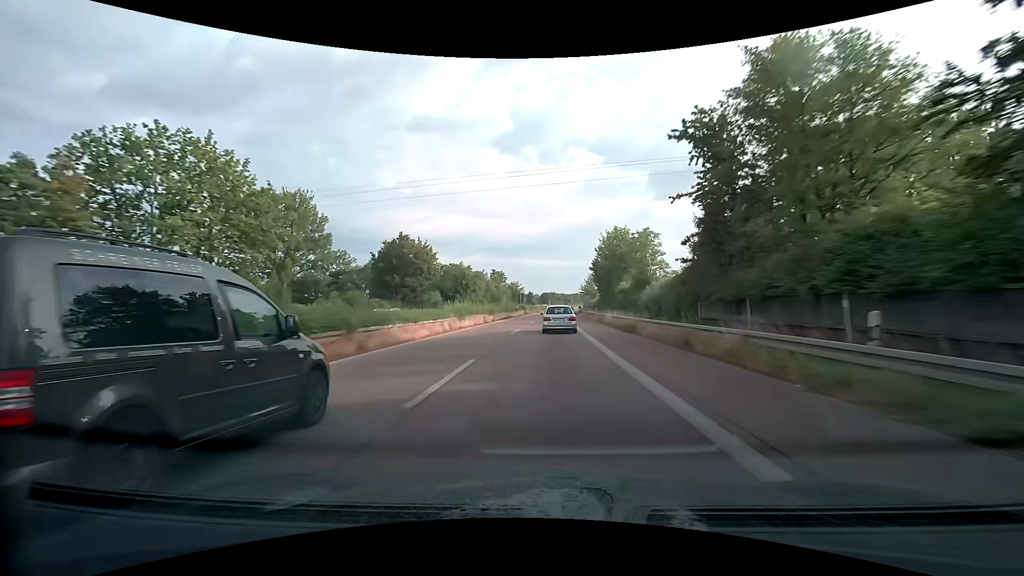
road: trunk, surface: asphalt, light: Day
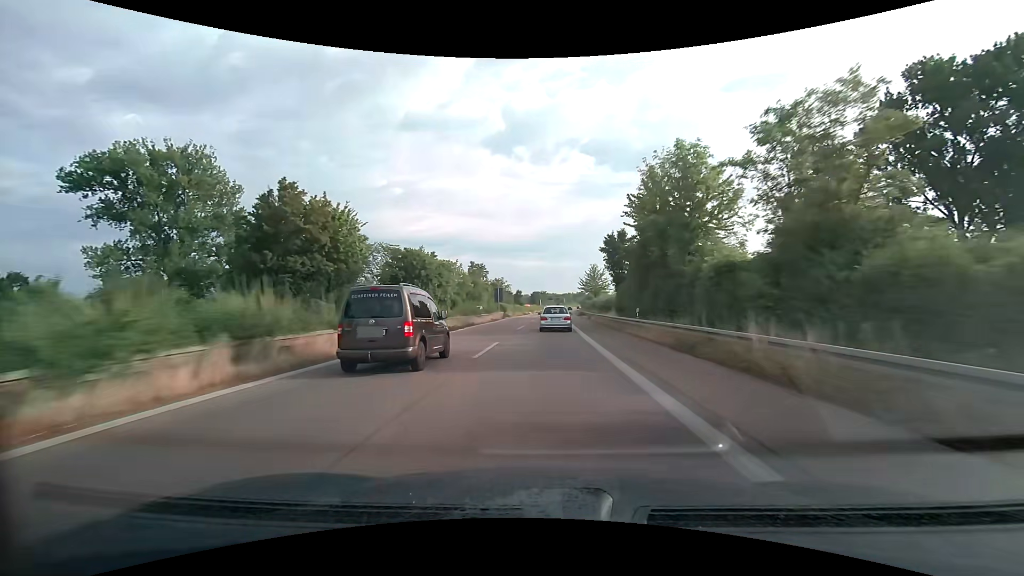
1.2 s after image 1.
(+0.4, +29.5) m; +1°
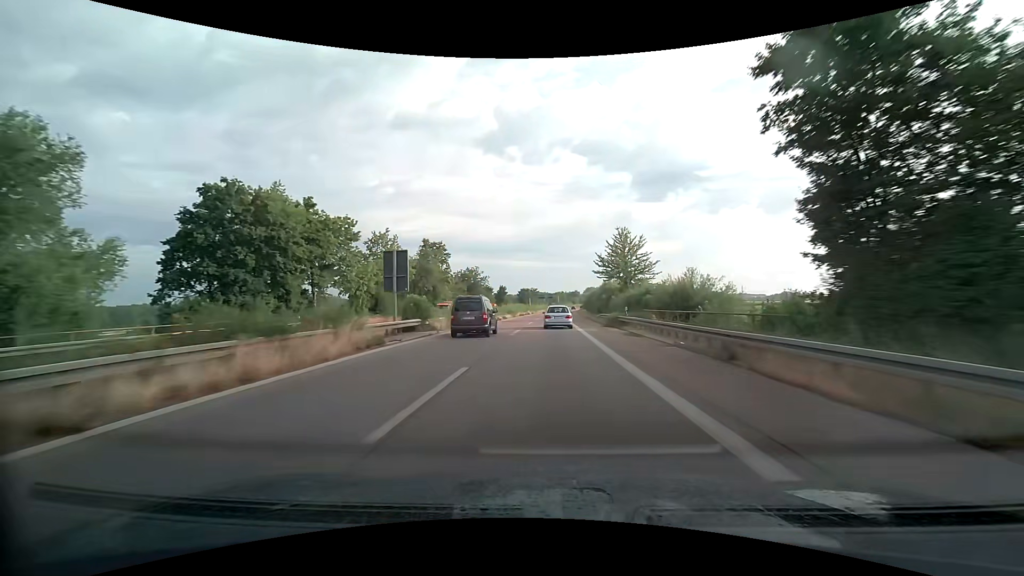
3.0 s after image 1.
(+0.4, +44.6) m; +1°
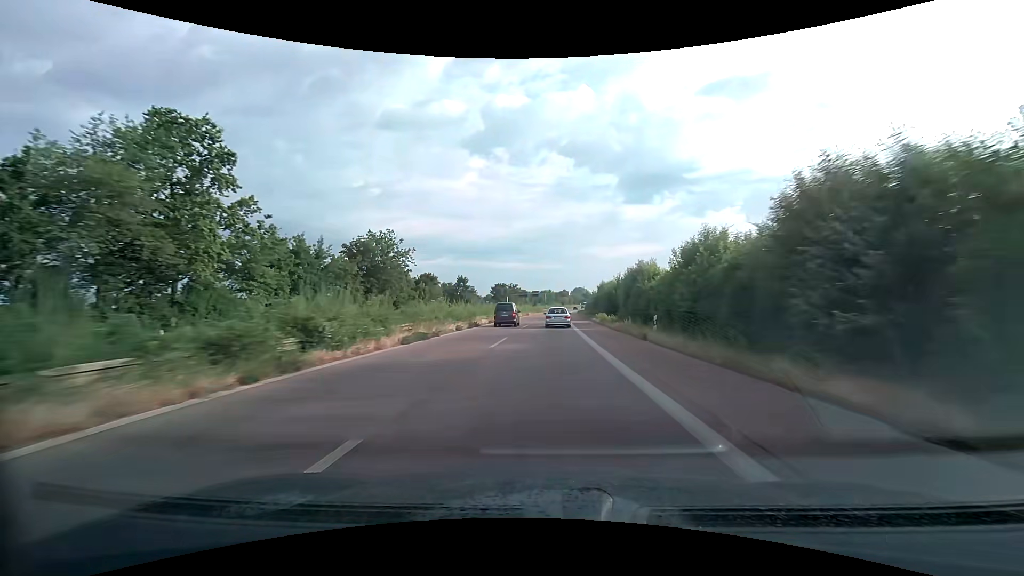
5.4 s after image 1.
(+0.9, +60.2) m; +2°
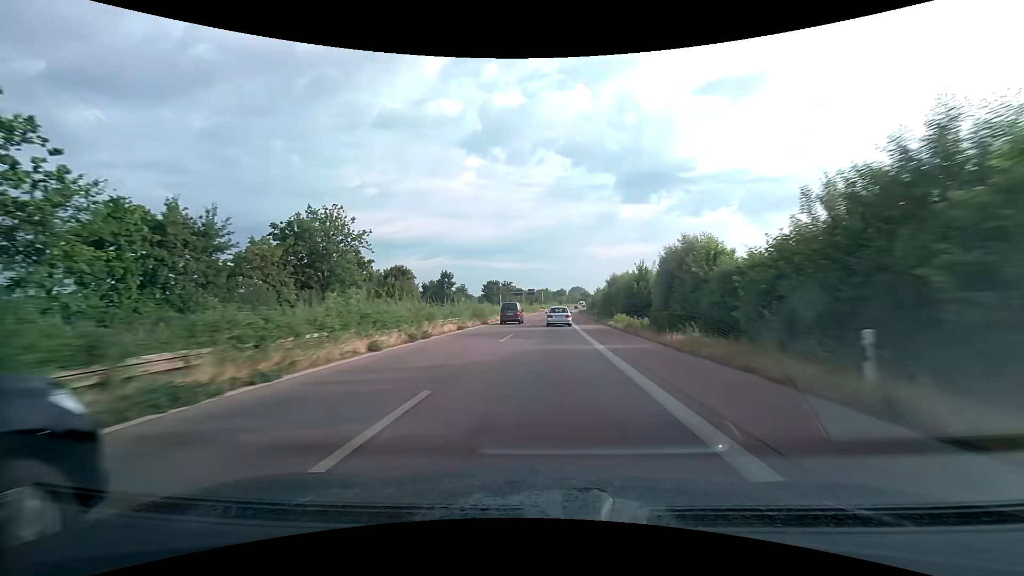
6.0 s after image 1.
(0.0, +15.1) m; 0°
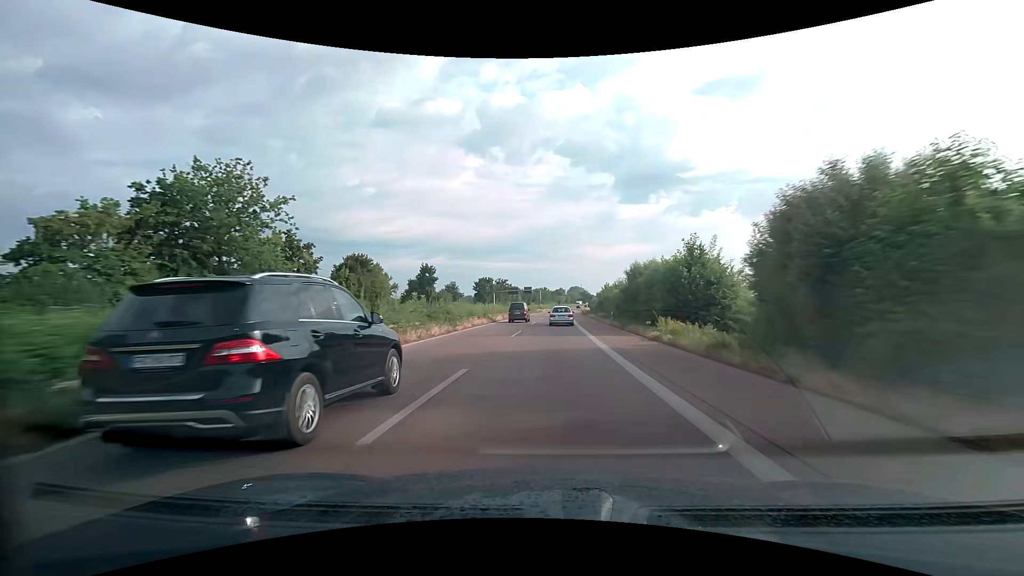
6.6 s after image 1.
(0.0, +15.2) m; 0°
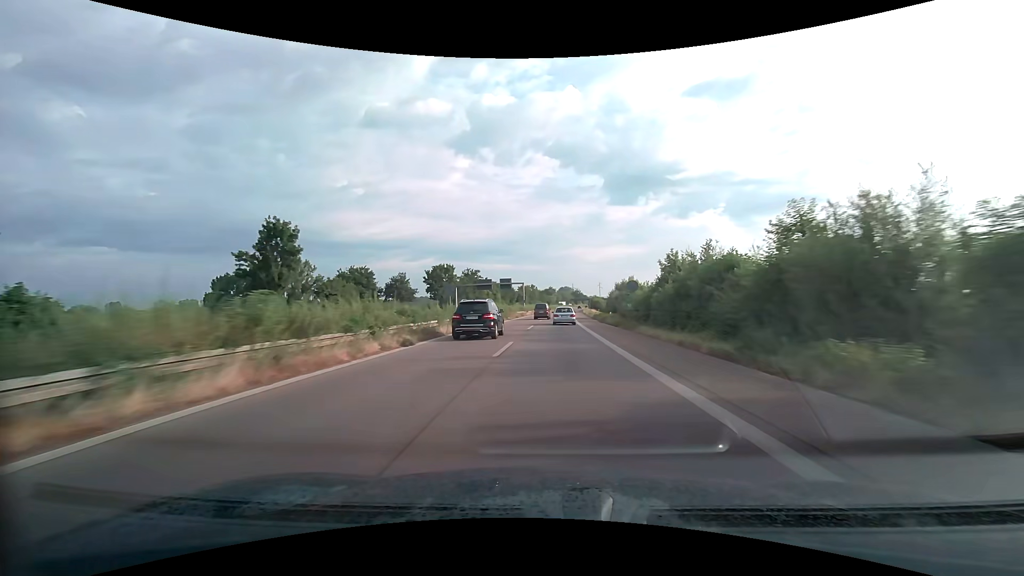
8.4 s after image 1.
(+0.4, +45.6) m; +1°
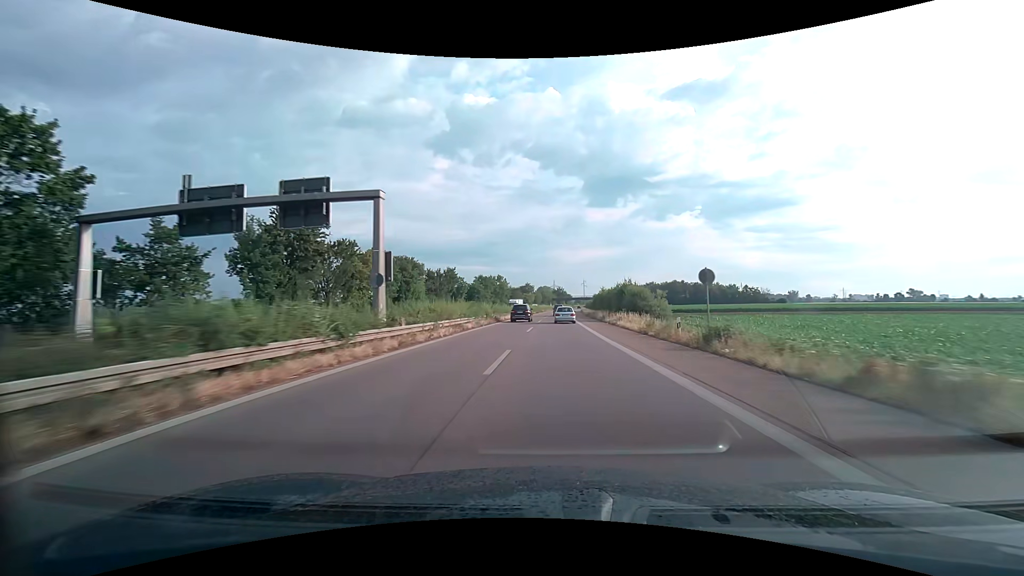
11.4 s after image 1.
(+1.6, +76.3) m; +2°
(0, +10) (0, +20) (0, +30) (+1, +40) (+1, +50) (+1, +60) (+2, +70) (+2, +80) (+3, +90) (+3, +100) m
